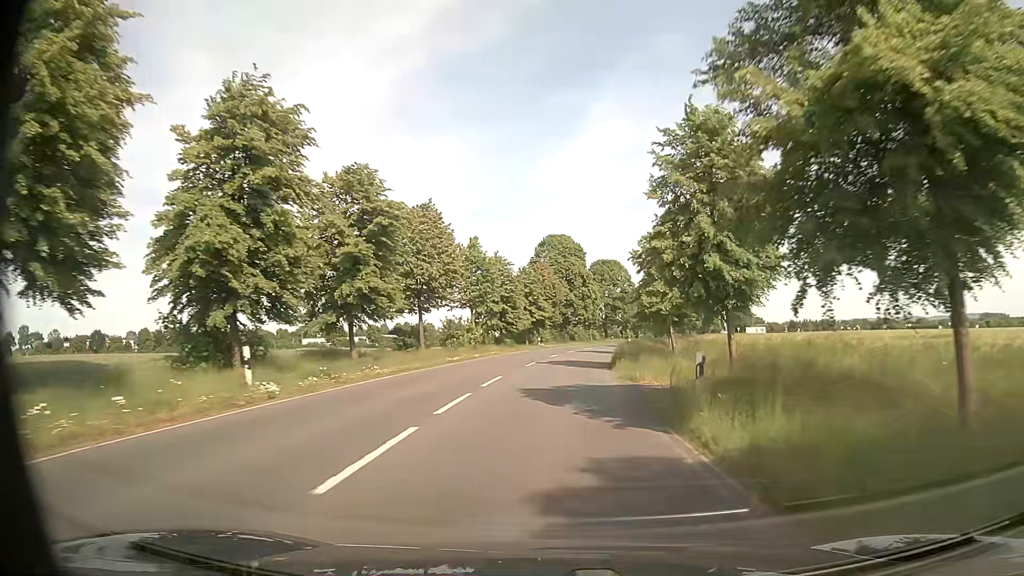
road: secondary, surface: asphalt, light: Day
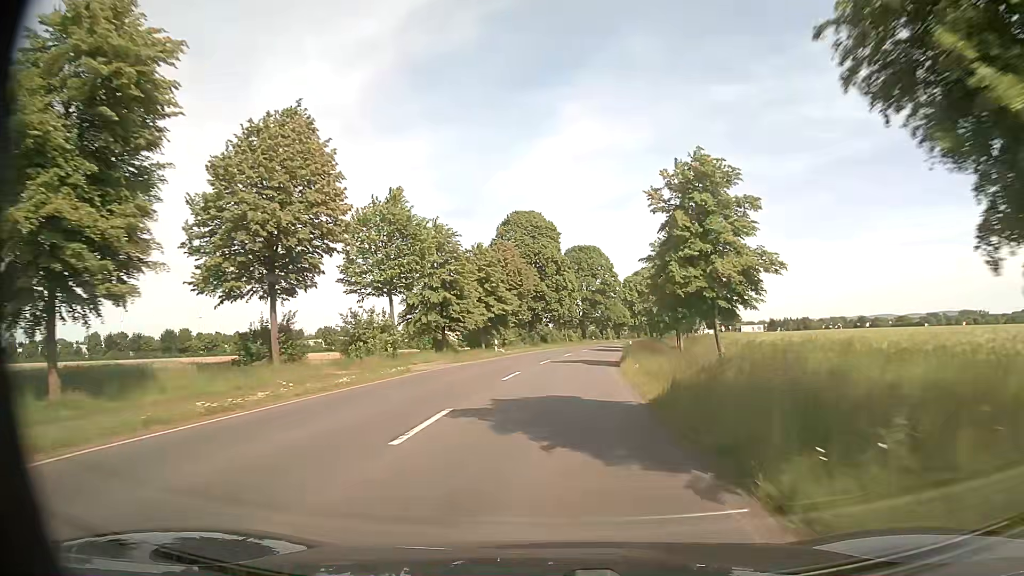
(+0.5, +21.4) m; +2°
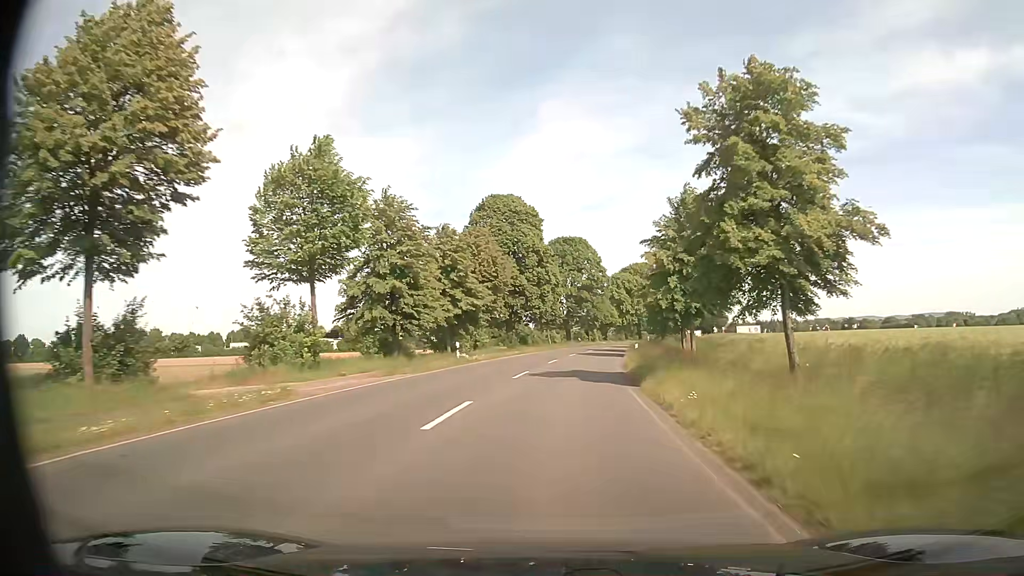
(+0.1, +10.8) m; +2°
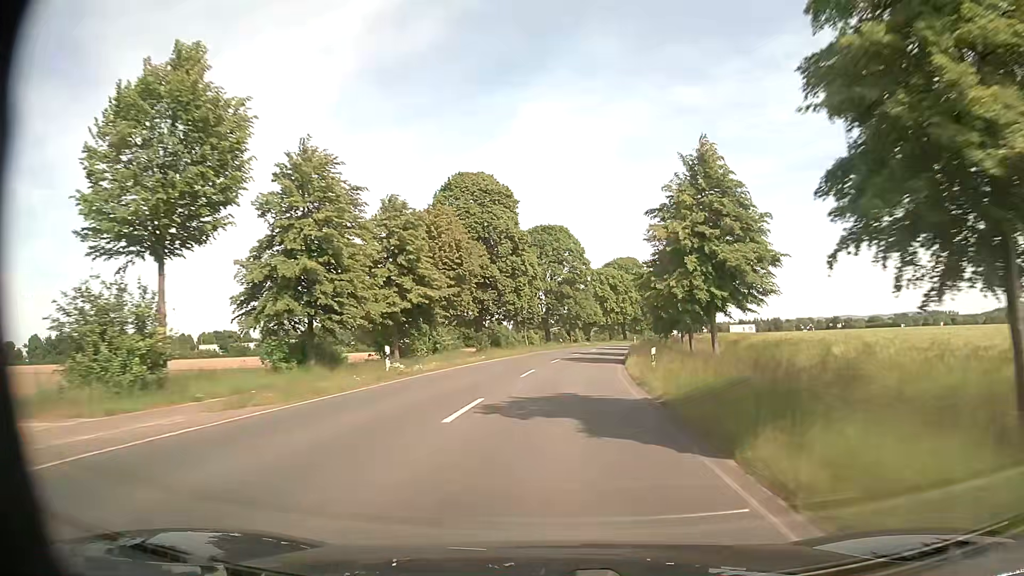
(+0.2, +10.9) m; +2°
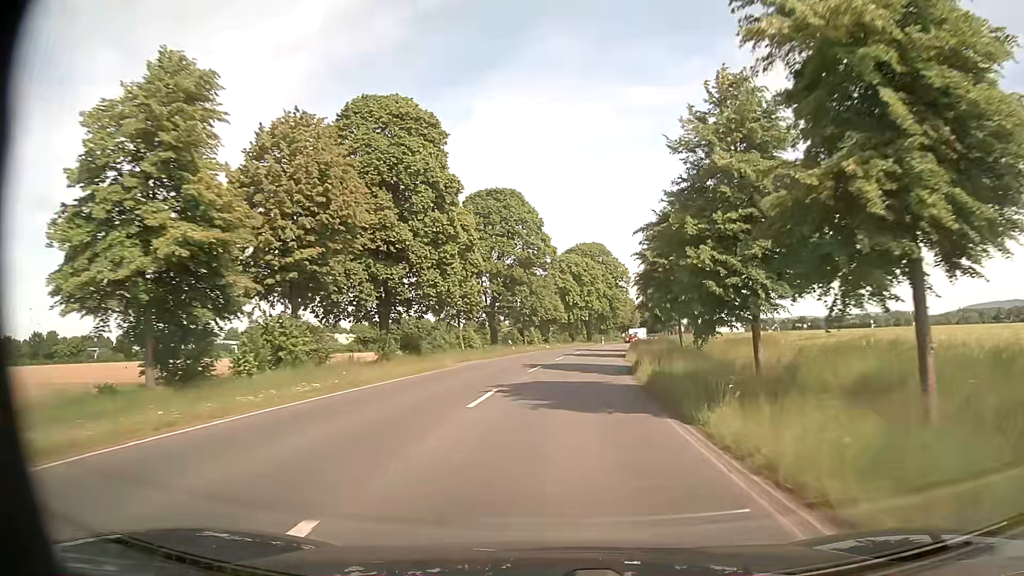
(+0.6, +22.1) m; +4°
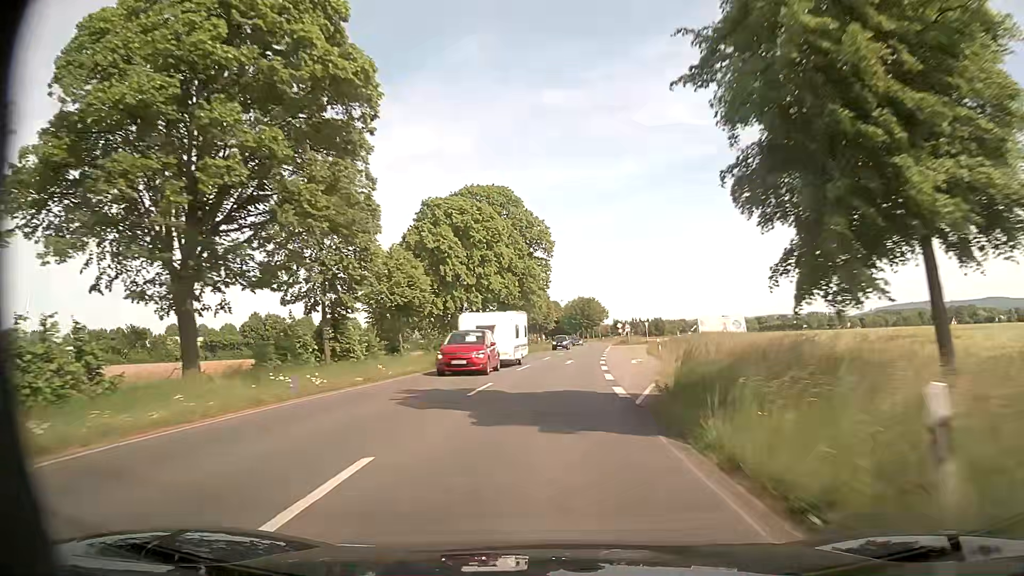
(+3.2, +45.3) m; +8°
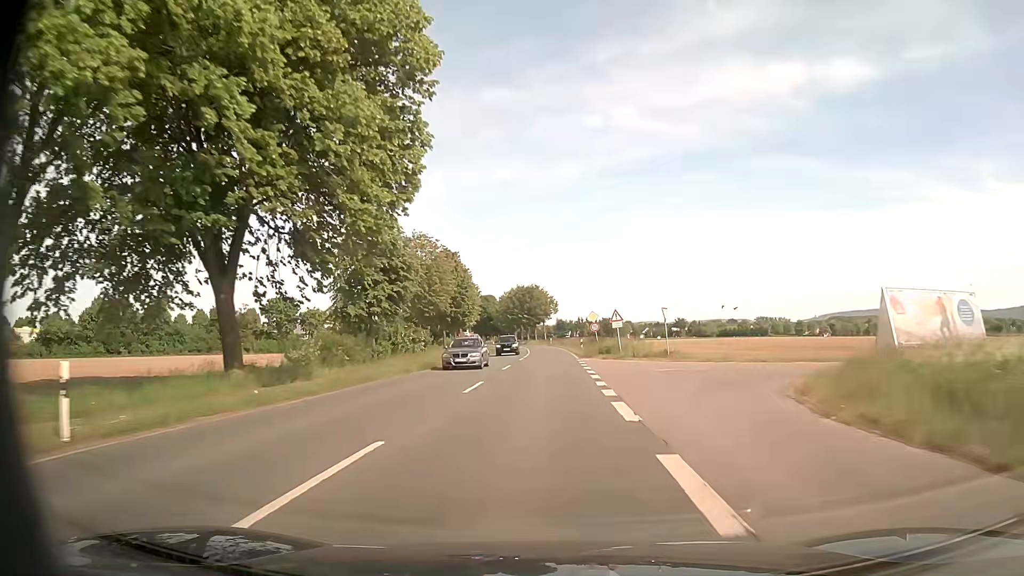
(+2.8, +46.9) m; +5°
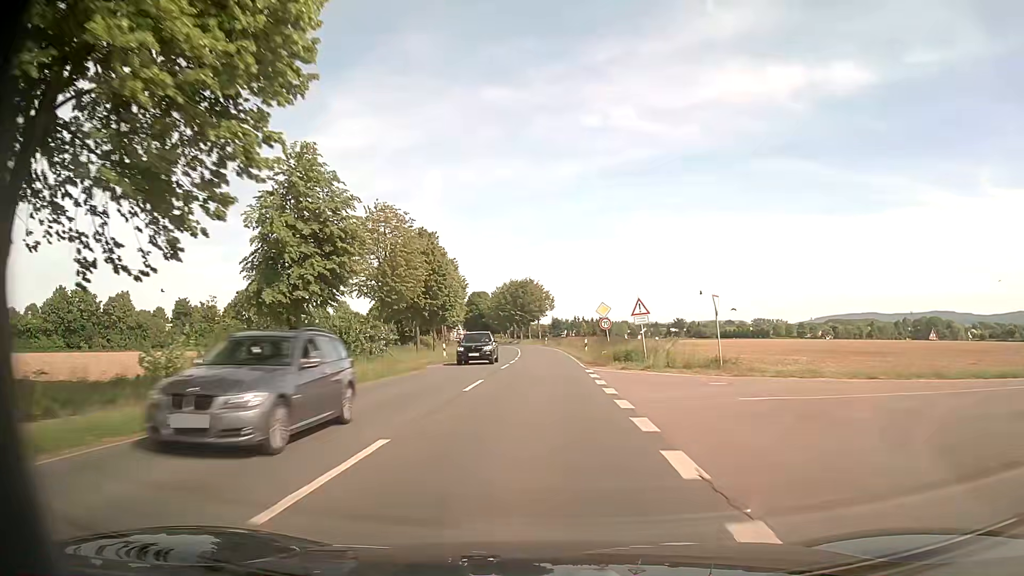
(+0.1, +12.0) m; +1°
(0, +10) (0, +20) (0, +30) (0, +40) (-1, +50) (-1, +60) (-2, +70) (-2, +80) (-3, +90) (-4, +100) m
